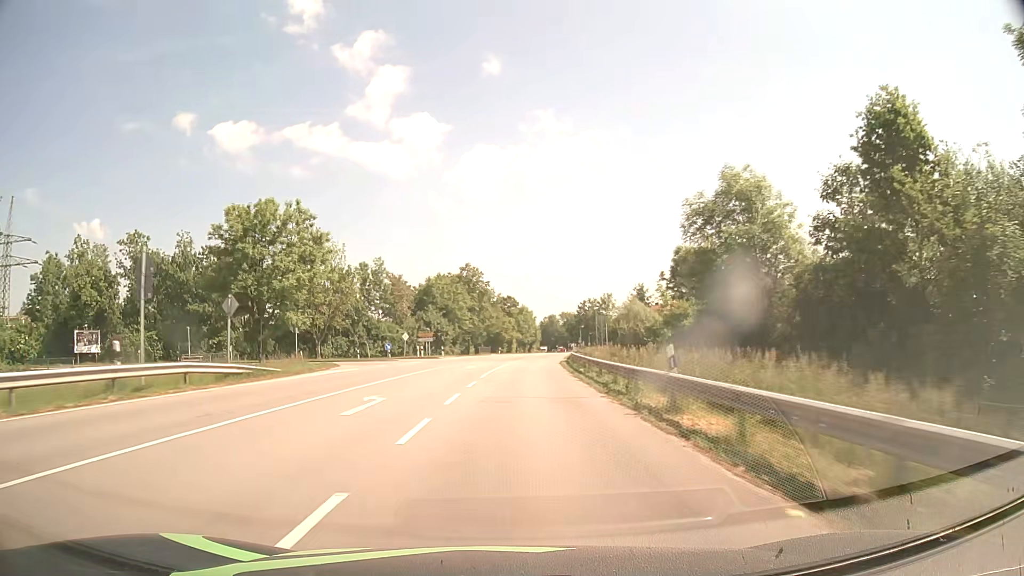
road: secondary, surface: asphalt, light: Day
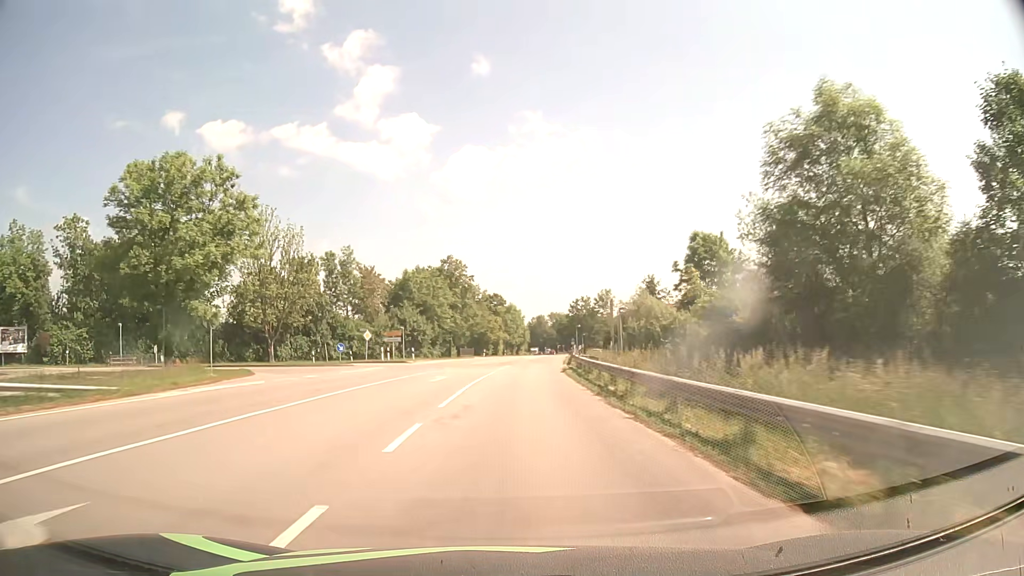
(+0.1, +12.5) m; +1°
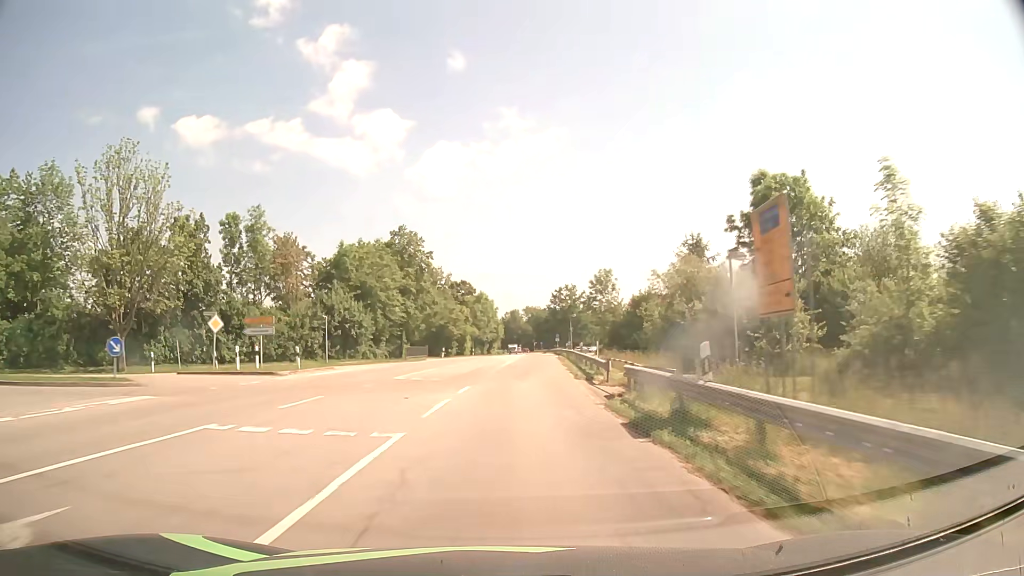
(+0.5, +25.1) m; +2°
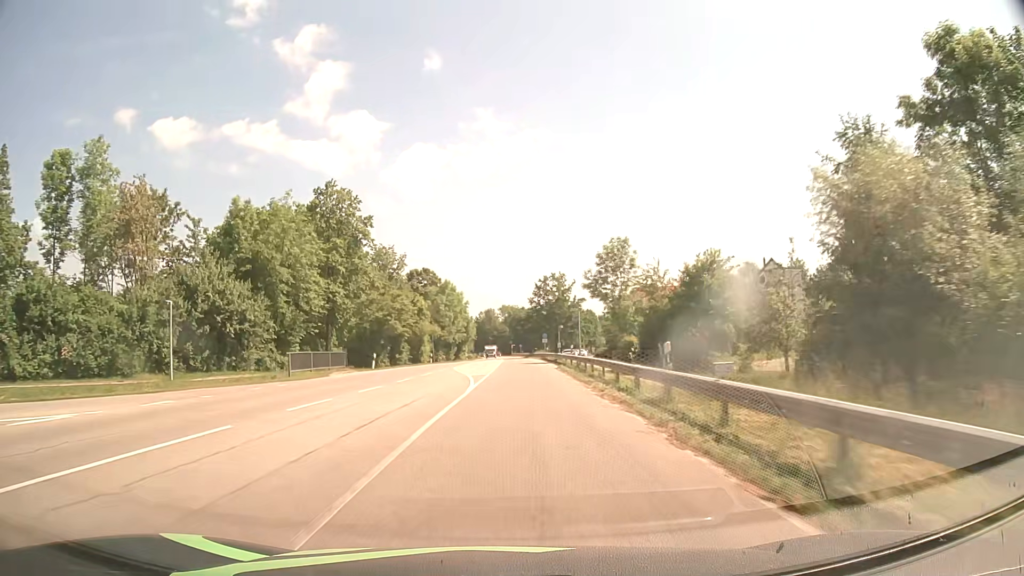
(+0.5, +25.1) m; +2°
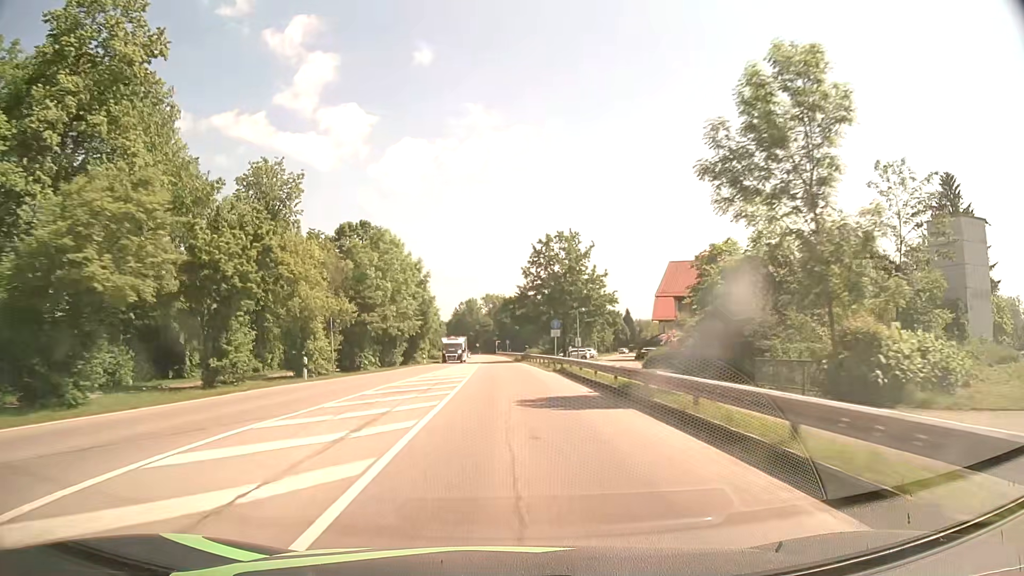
(+0.6, +37.7) m; +1°
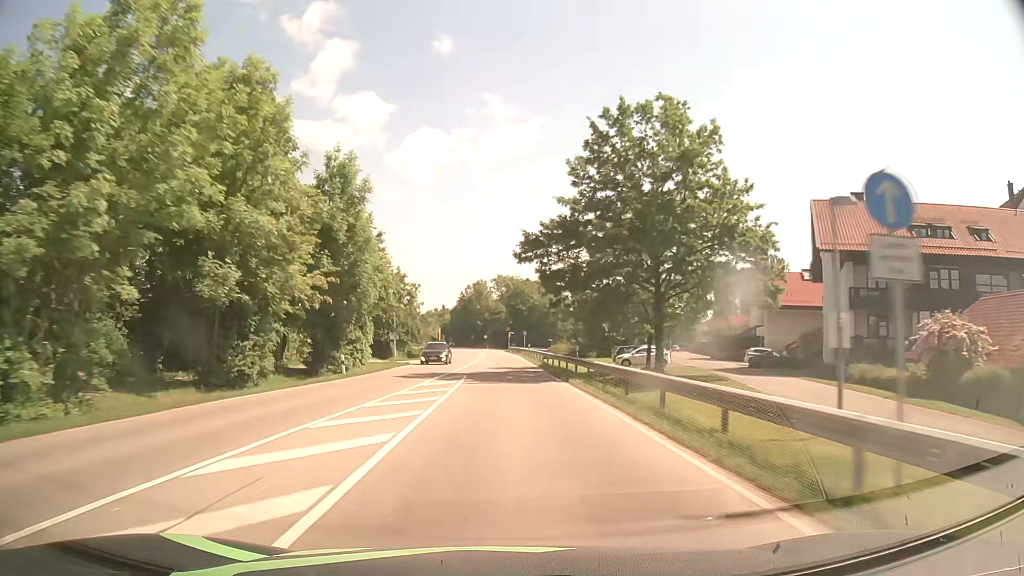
(-0.3, +37.7) m; -1°
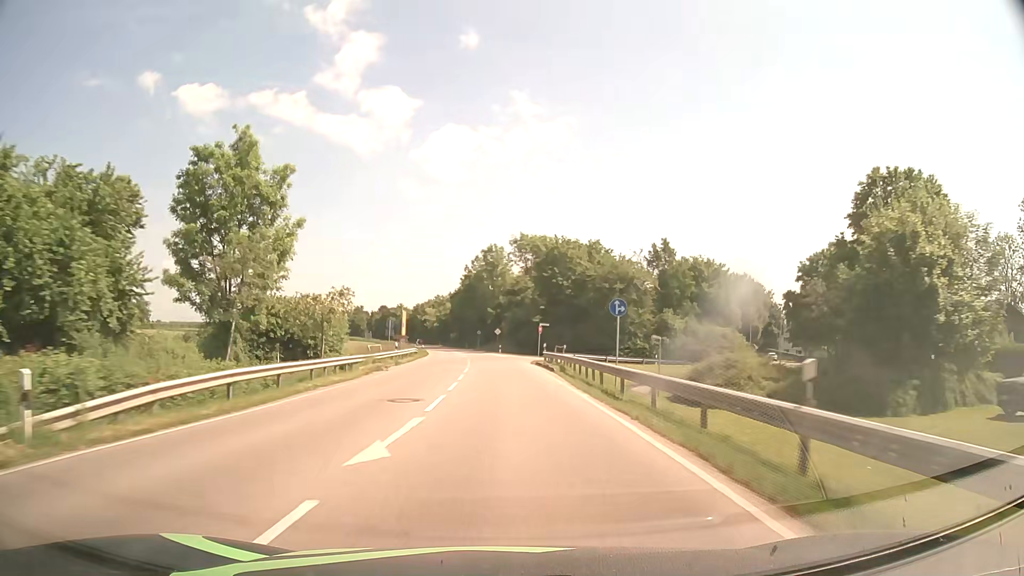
(-0.5, +62.8) m; -2°
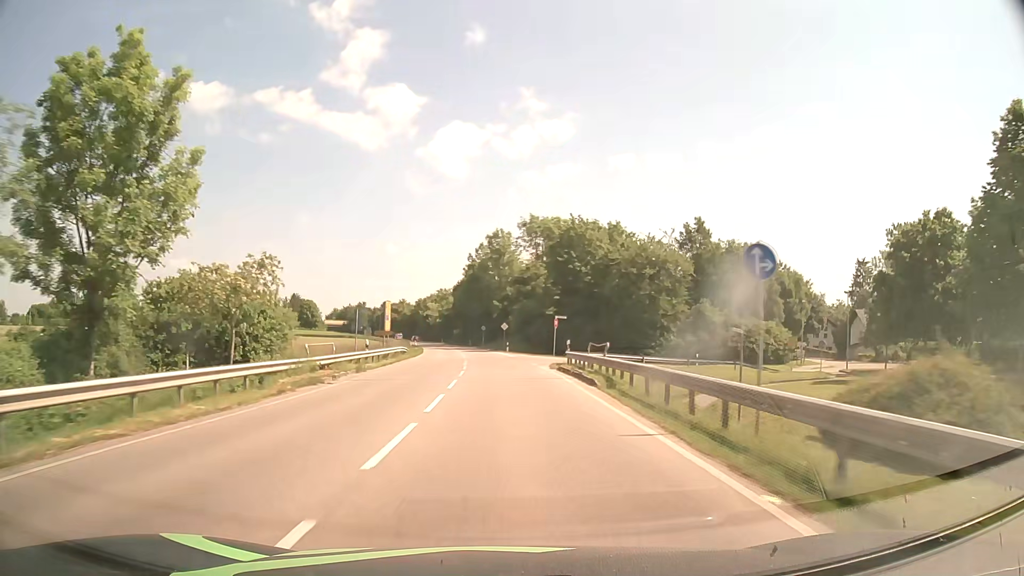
(0.0, +12.5) m; 0°
(0, +10) (0, +20) (-1, +30) (-1, +40) (-2, +50) (-2, +60) (-3, +70) (-5, +80) (-6, +90) (-7, +100) m
